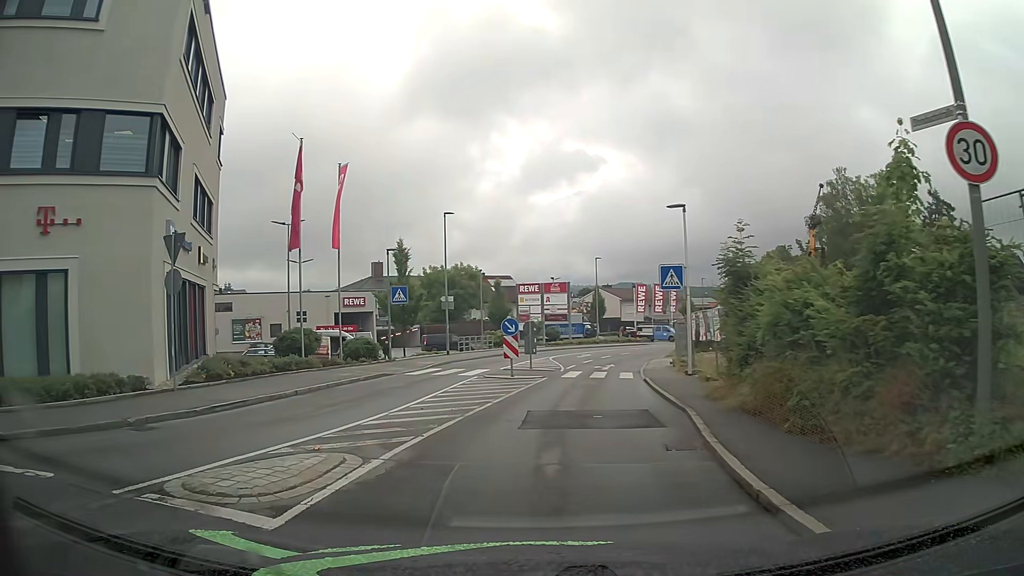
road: tertiary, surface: asphalt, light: Day
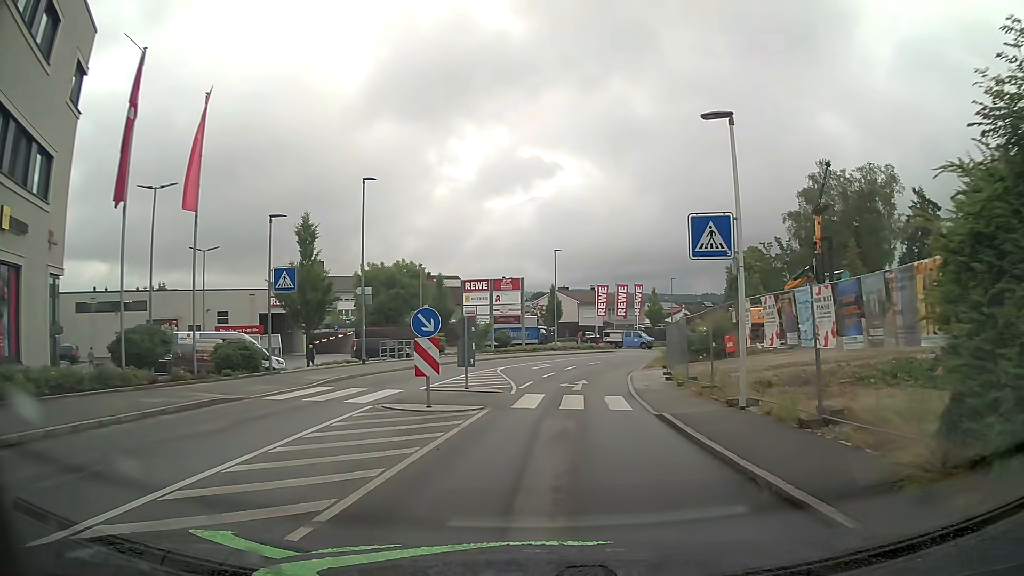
(+0.3, +9.8) m; +4°
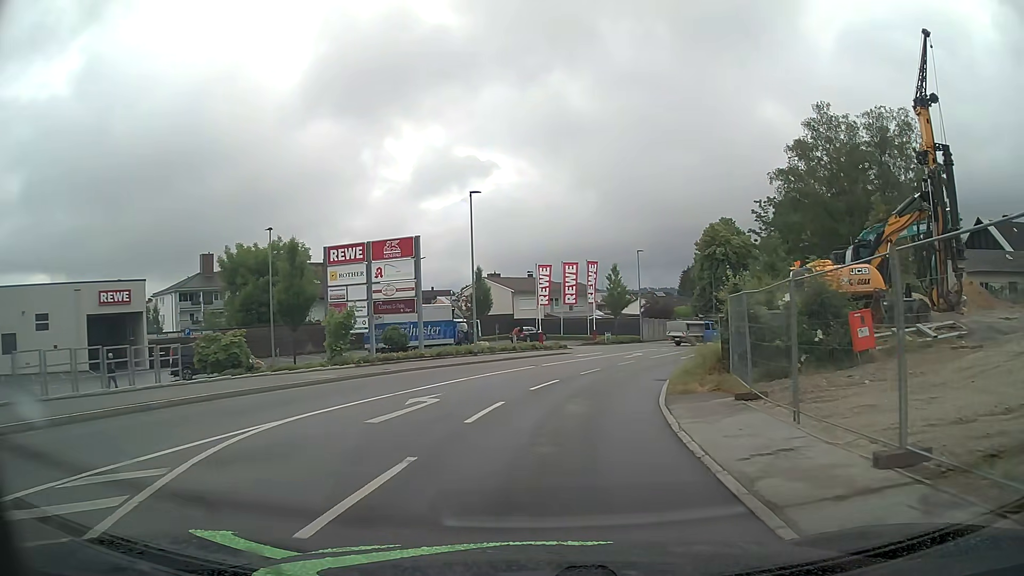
(+1.6, +21.4) m; +6°
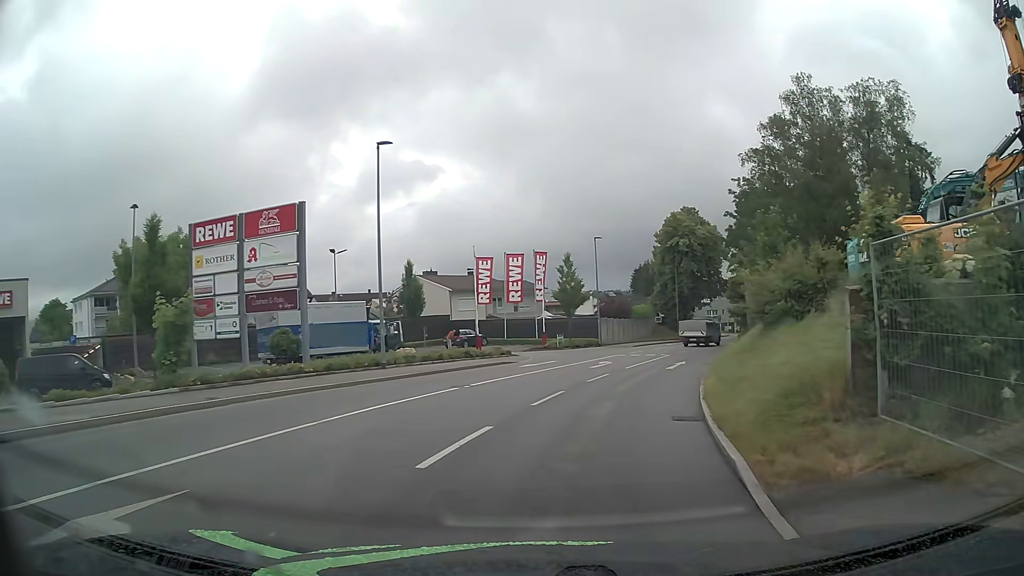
(+0.3, +9.5) m; +5°
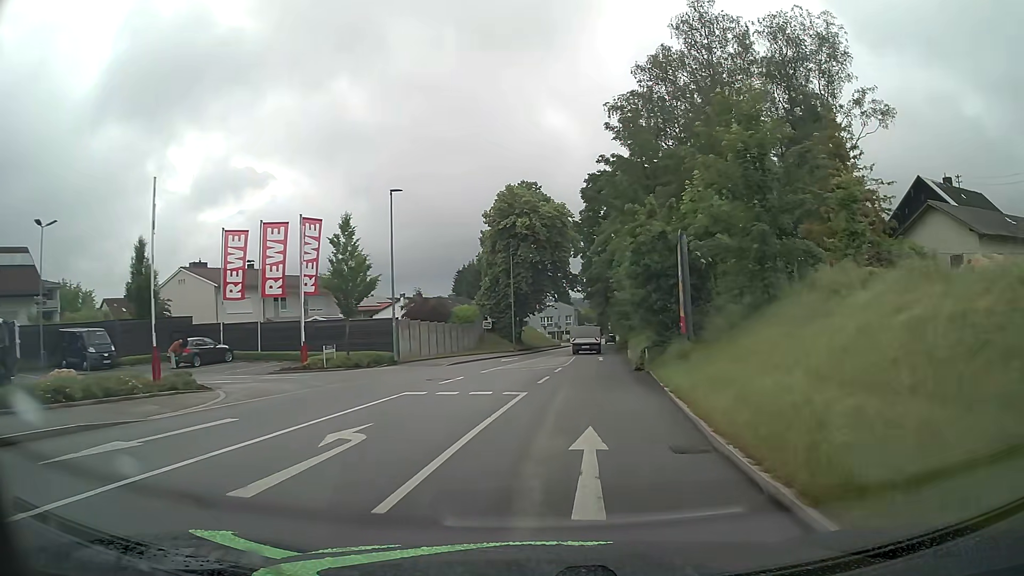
(+2.5, +19.1) m; +15°
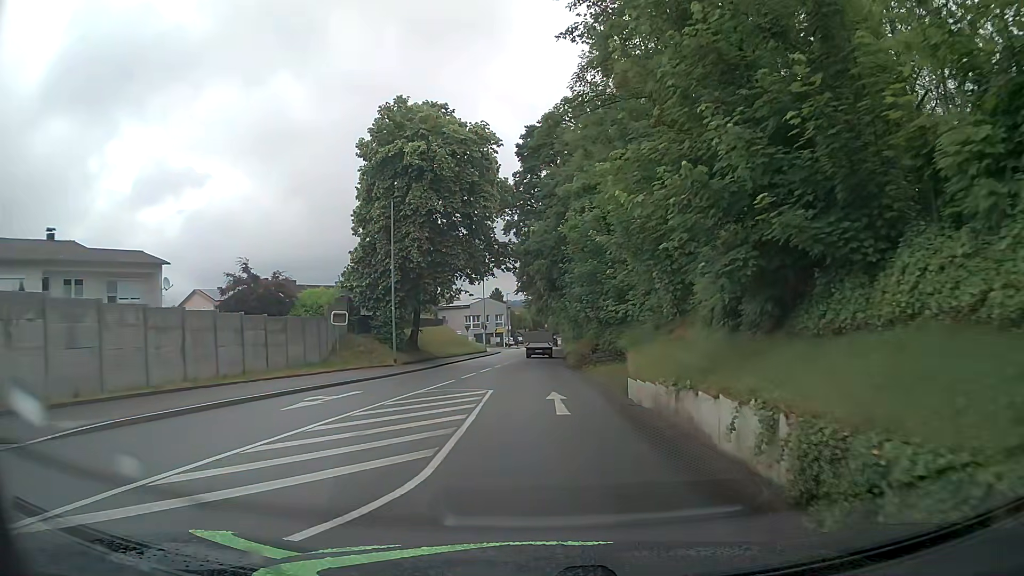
(+1.7, +23.7) m; +6°
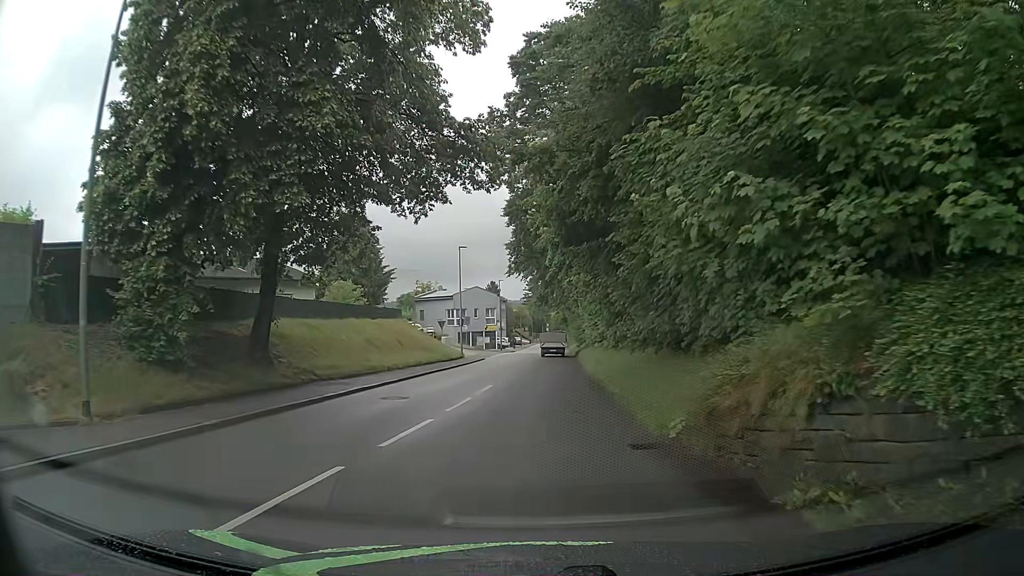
(-0.3, +23.5) m; -1°
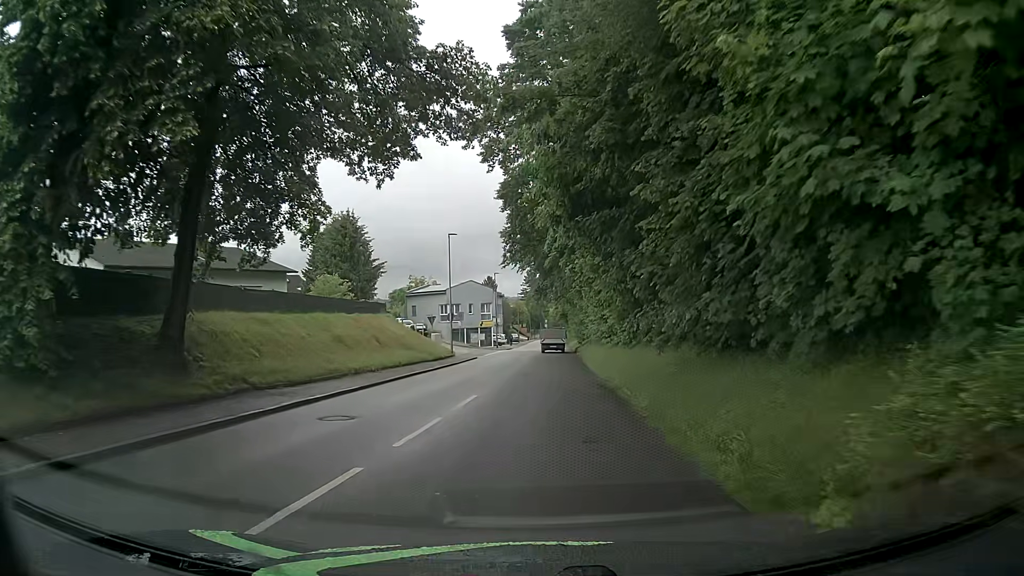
(+0.1, +4.7) m; +2°
(0, +10) (0, +20) (0, +30) (-1, +40) (-1, +50) (-1, +60) (-1, +70) (-1, +80) (-1, +90) (-1, +100) m
